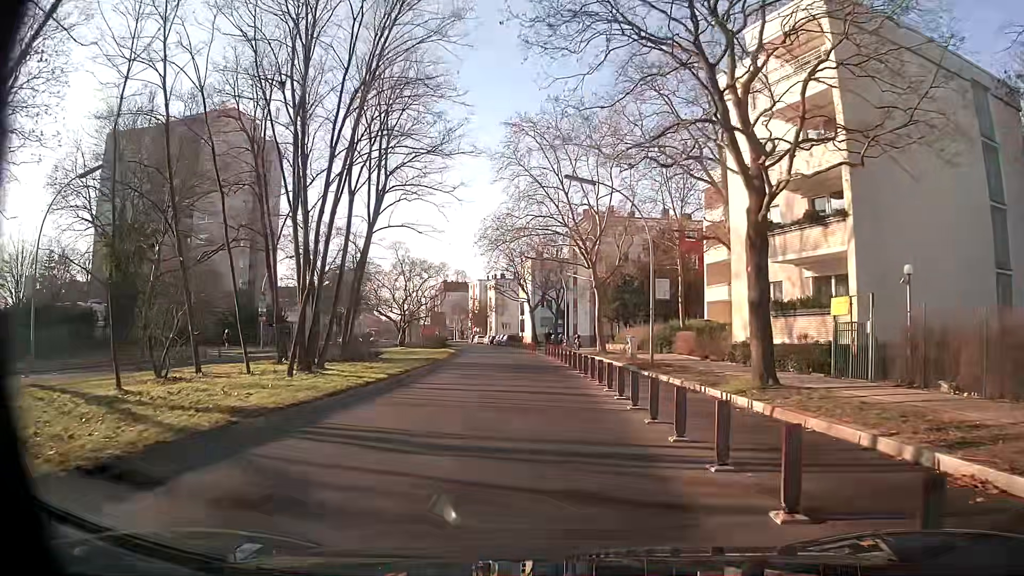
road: secondary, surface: asphalt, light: Day
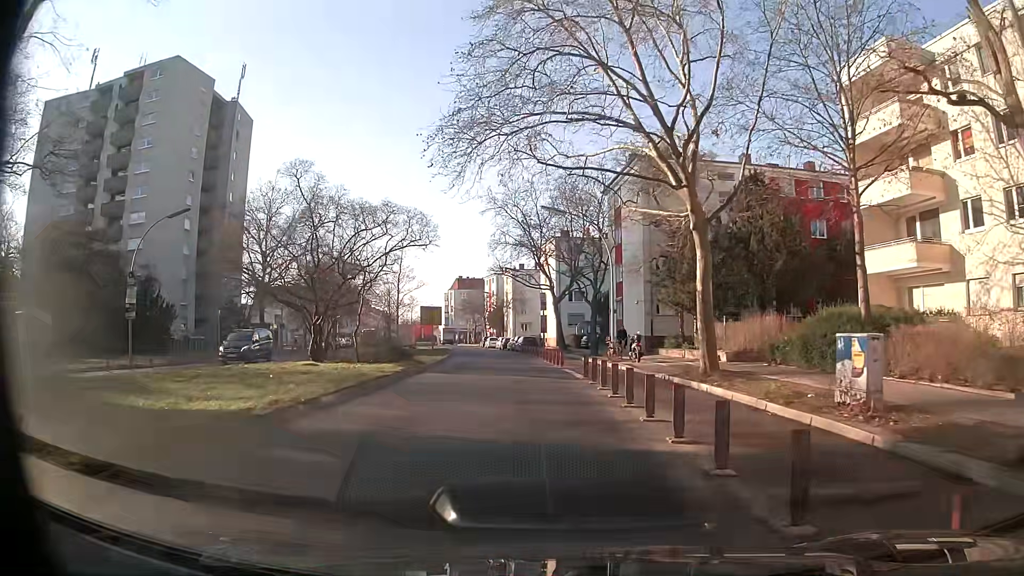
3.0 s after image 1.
(-0.2, +22.7) m; -1°
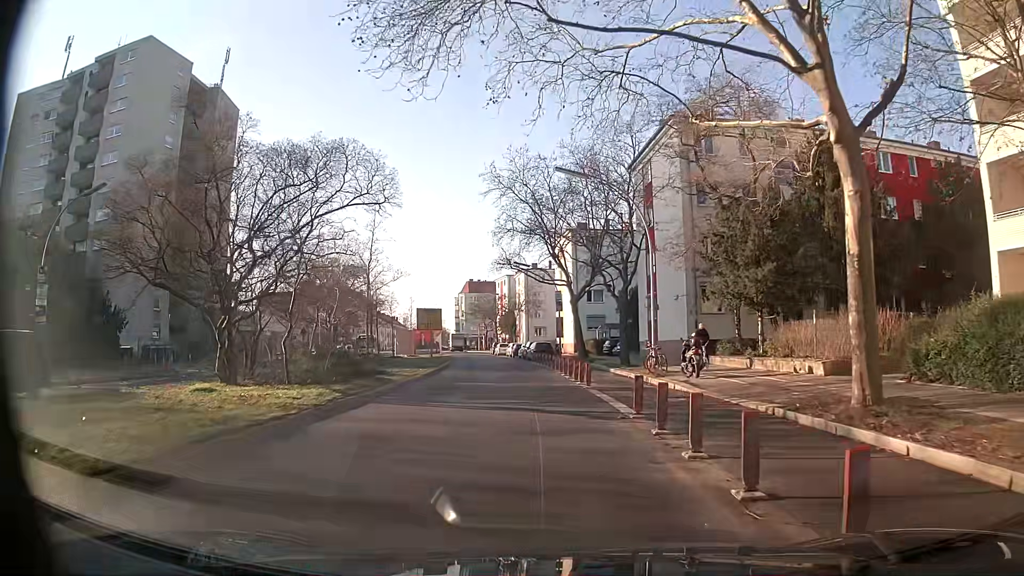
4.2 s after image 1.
(-0.4, +9.0) m; -2°
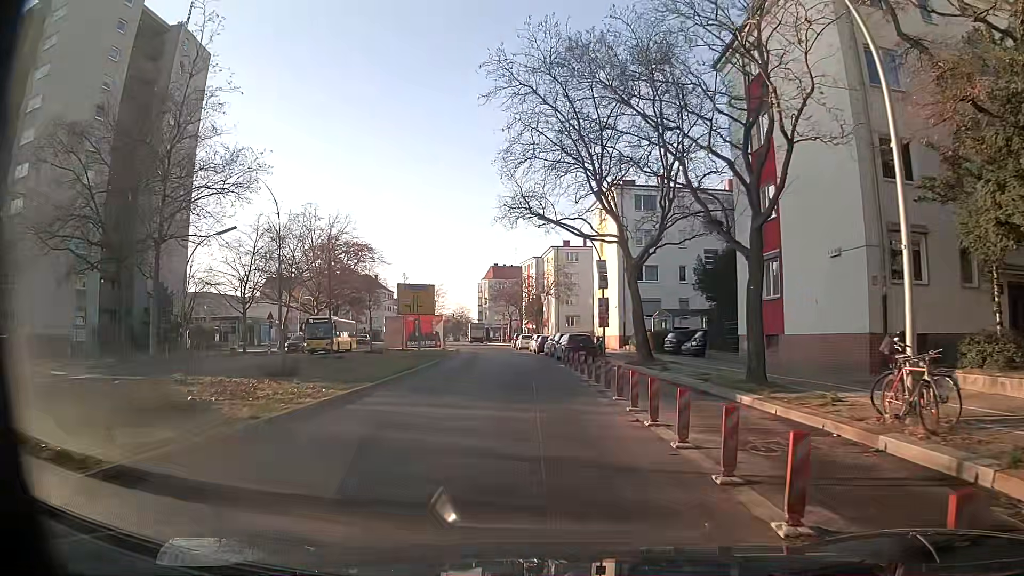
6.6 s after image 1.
(-0.4, +17.4) m; -2°
(0, +10) (-1, +20) (-1, +30) (-2, +40) (-3, +50) (-5, +60) (-6, +70) (-7, +80) (-9, +89) (-10, +99) m
